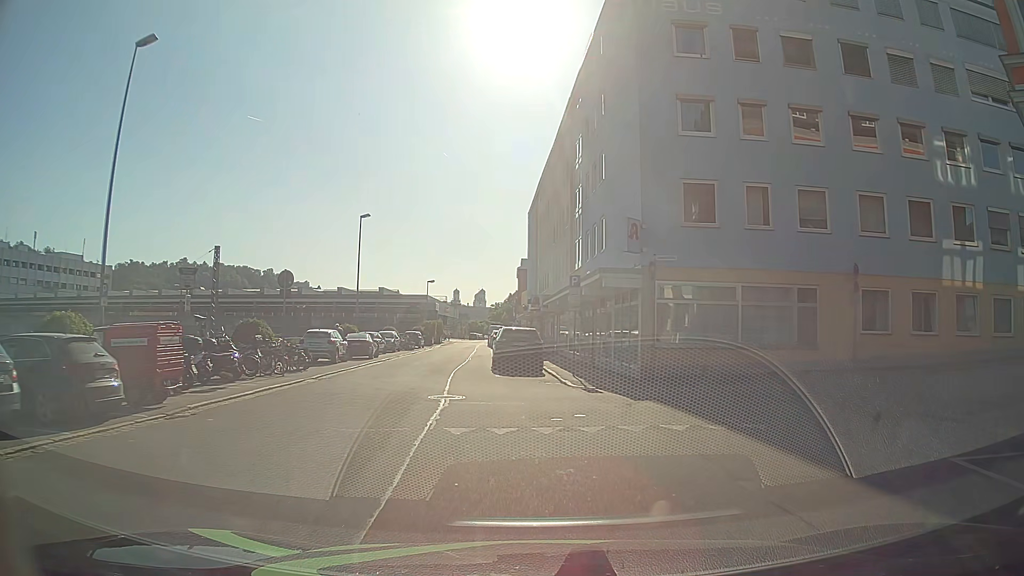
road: residential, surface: asphalt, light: Day
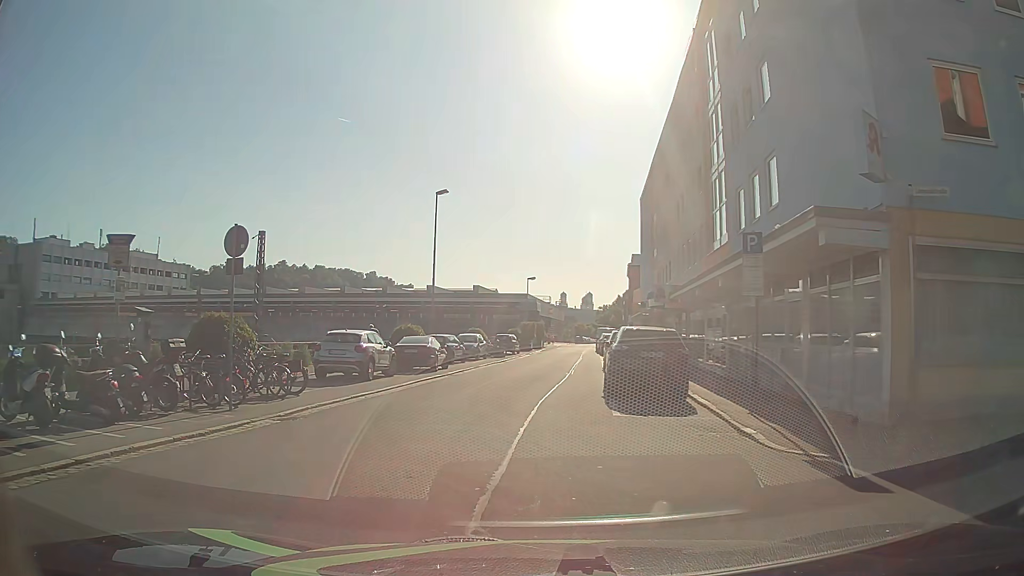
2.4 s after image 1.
(-0.5, +10.0) m; -9°
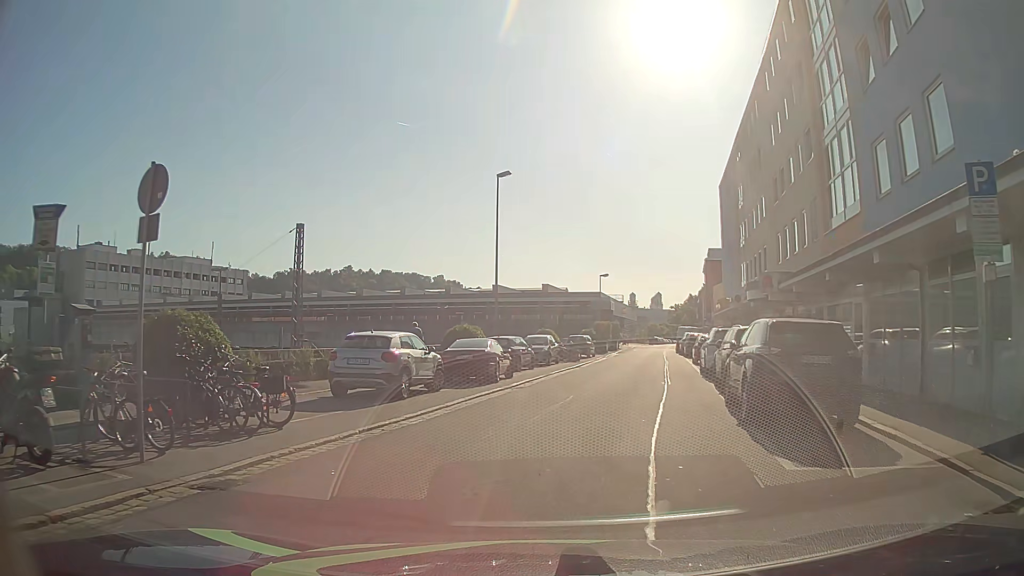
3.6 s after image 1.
(-0.4, +5.6) m; -7°
